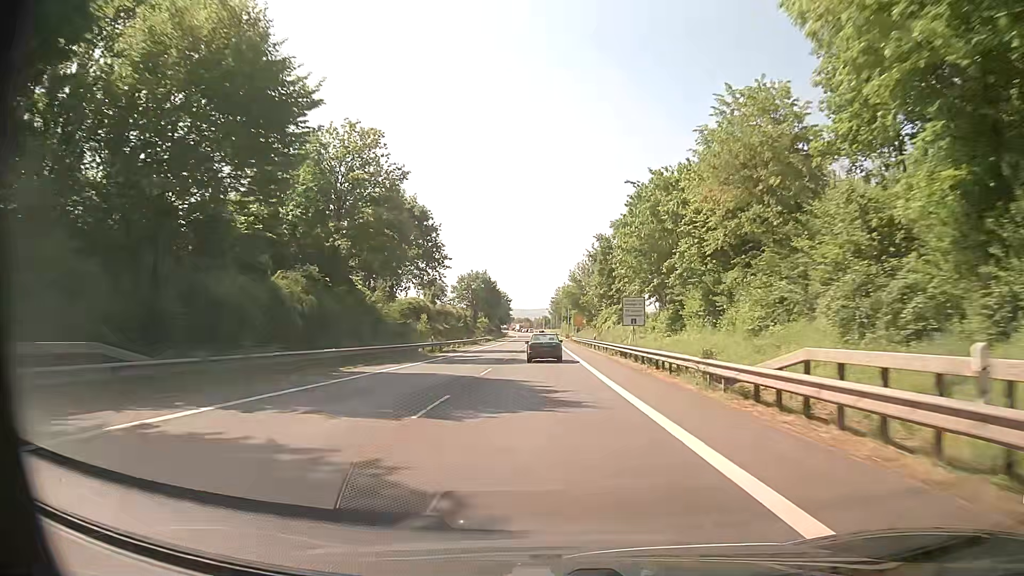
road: primary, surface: asphalt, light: Day
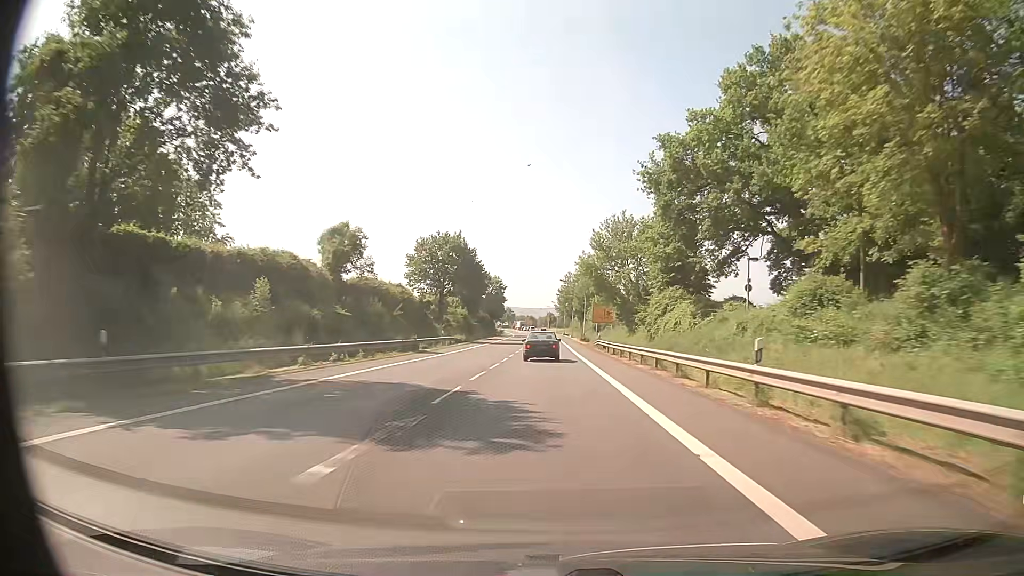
(-0.1, +40.4) m; 0°
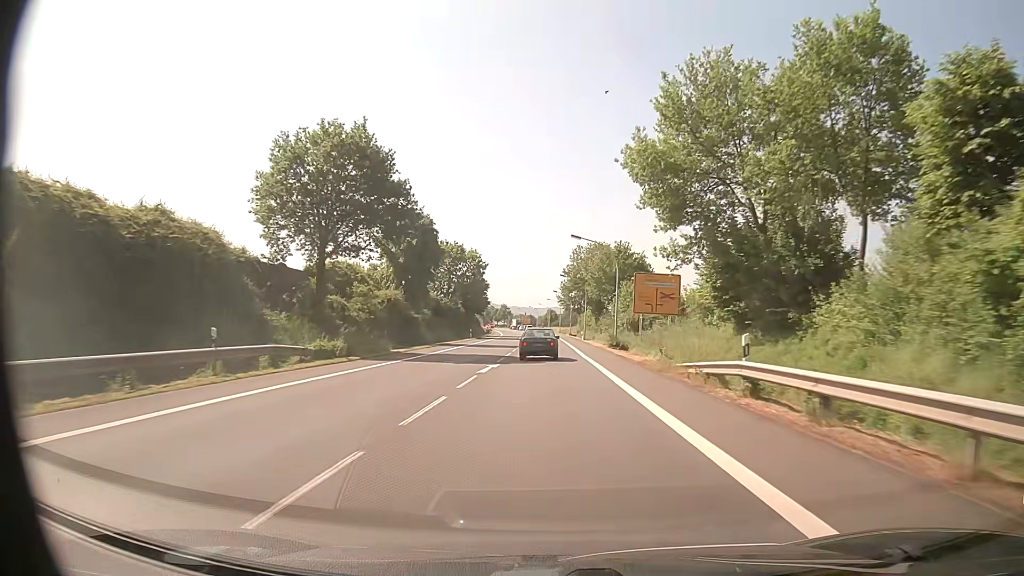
(-0.1, +39.0) m; 0°
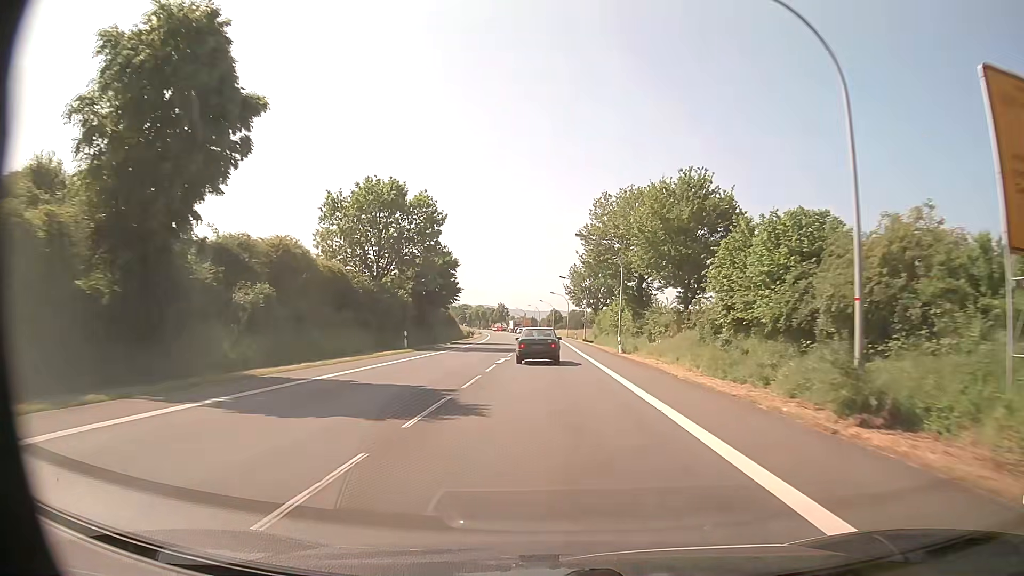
(+0.1, +35.9) m; 0°
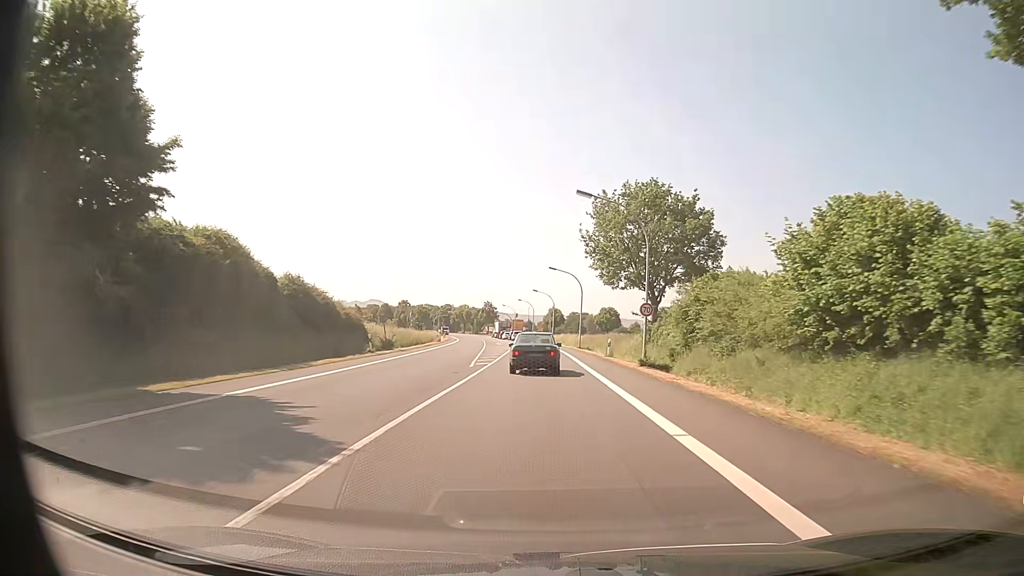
(0.0, +49.9) m; 0°
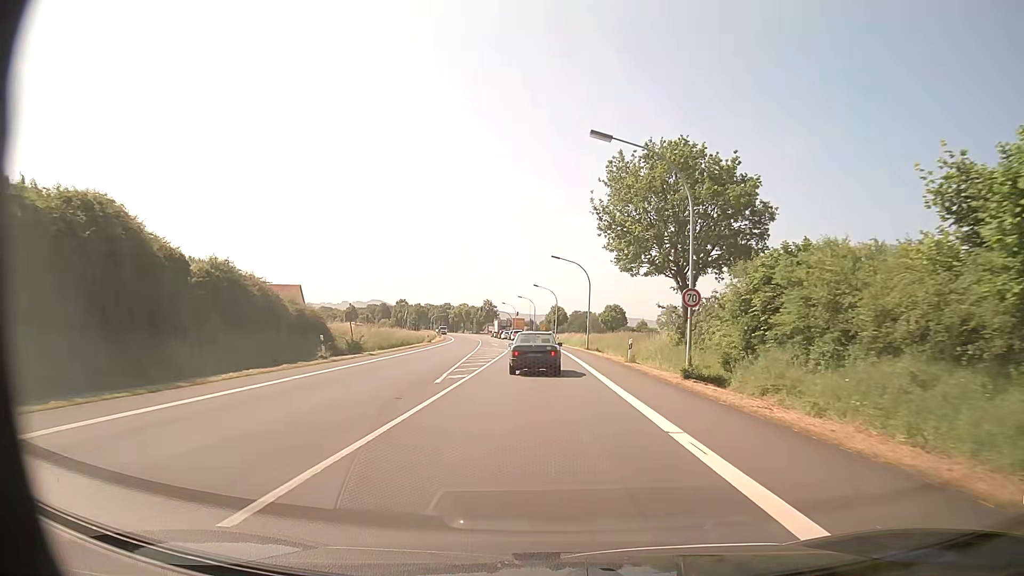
(0.0, +8.9) m; 0°
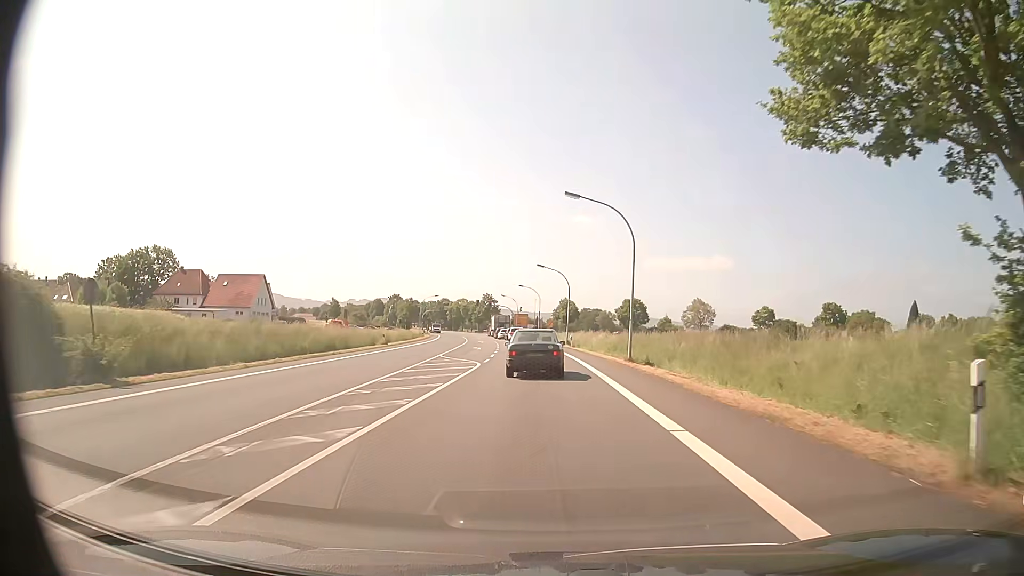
(0.0, +24.7) m; -1°
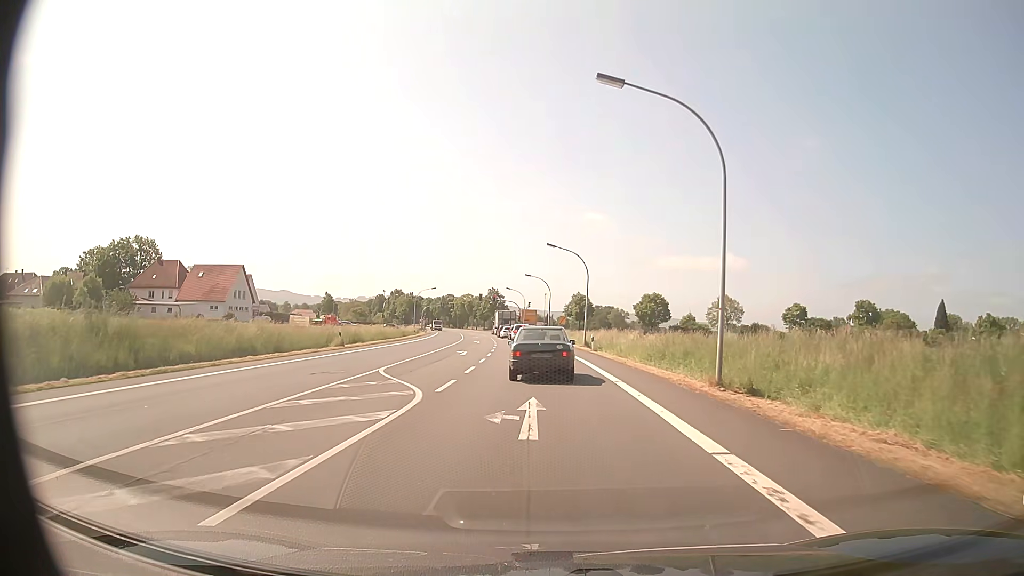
(-0.1, +14.3) m; -1°
